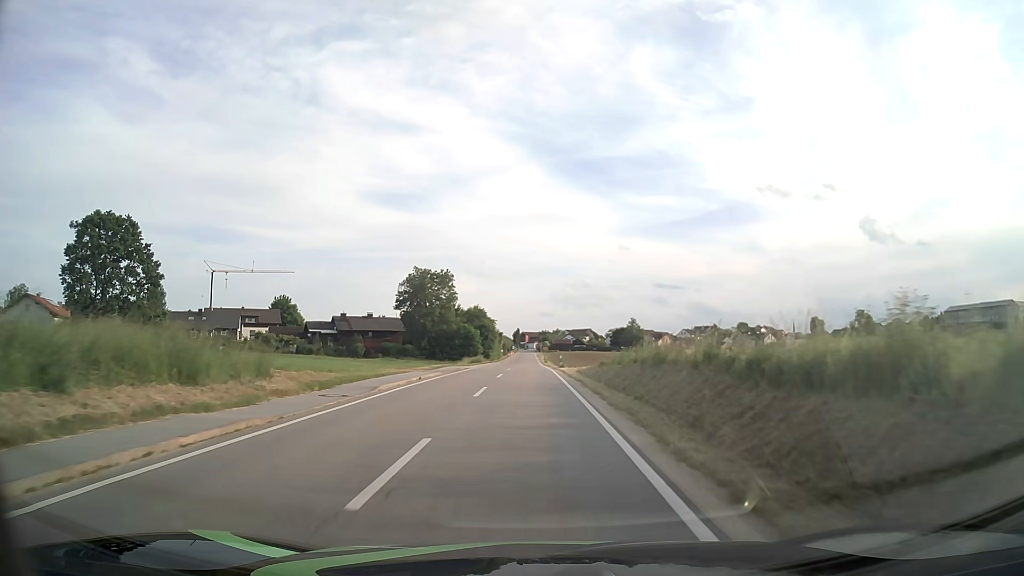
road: tertiary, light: Day
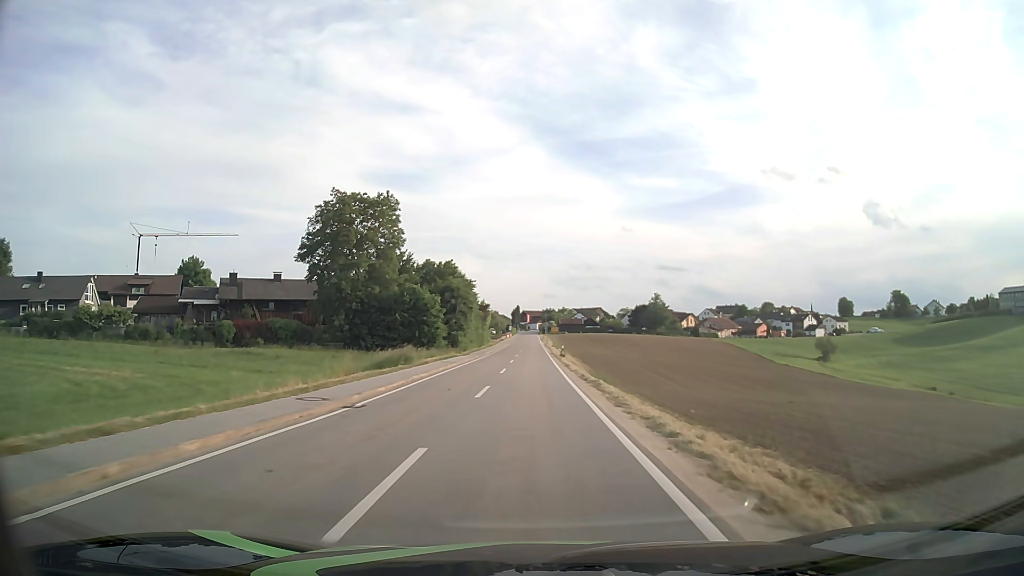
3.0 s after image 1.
(-0.4, +48.5) m; 0°
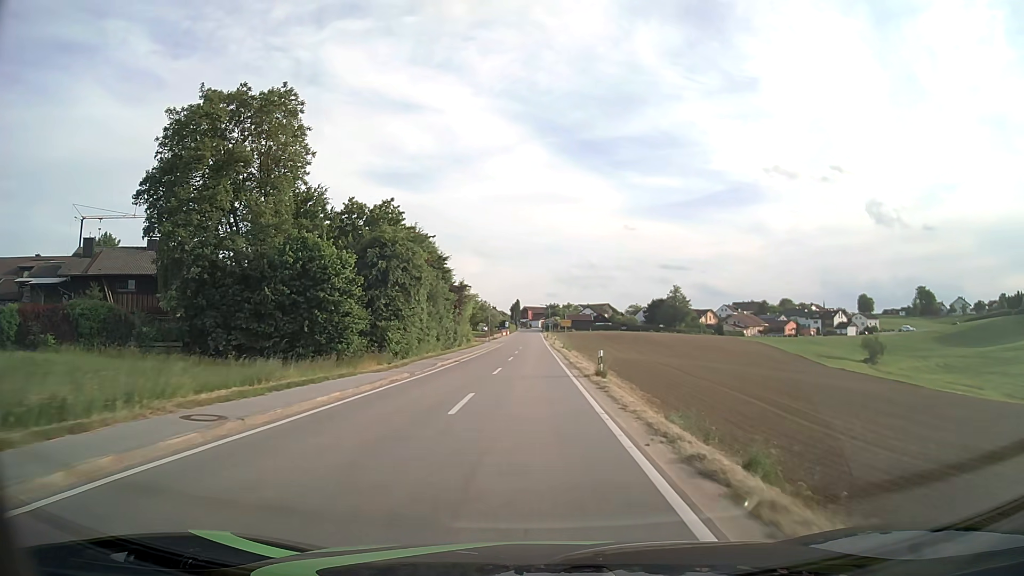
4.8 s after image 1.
(+0.1, +28.7) m; 0°
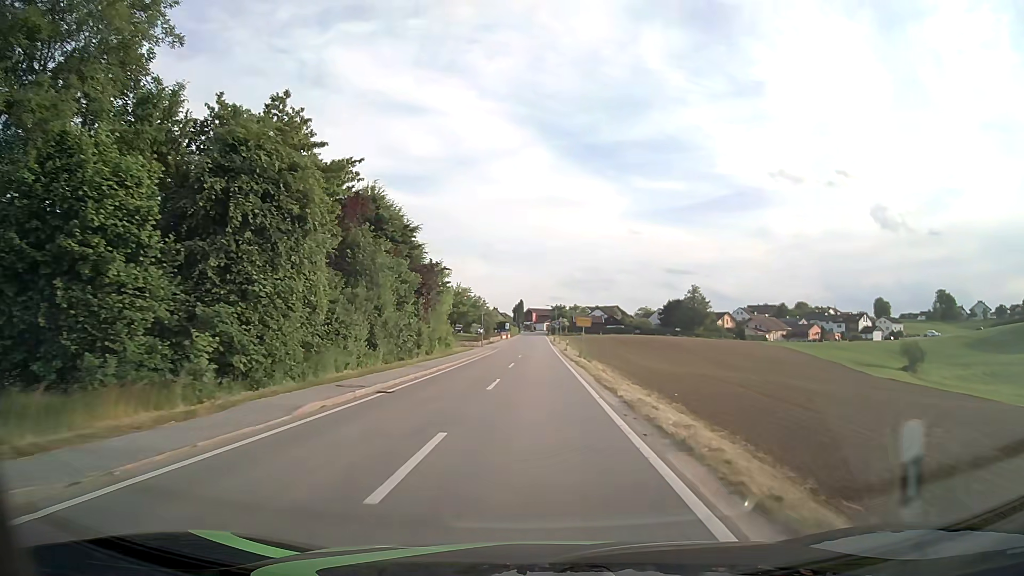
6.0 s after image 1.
(-0.1, +18.0) m; -1°
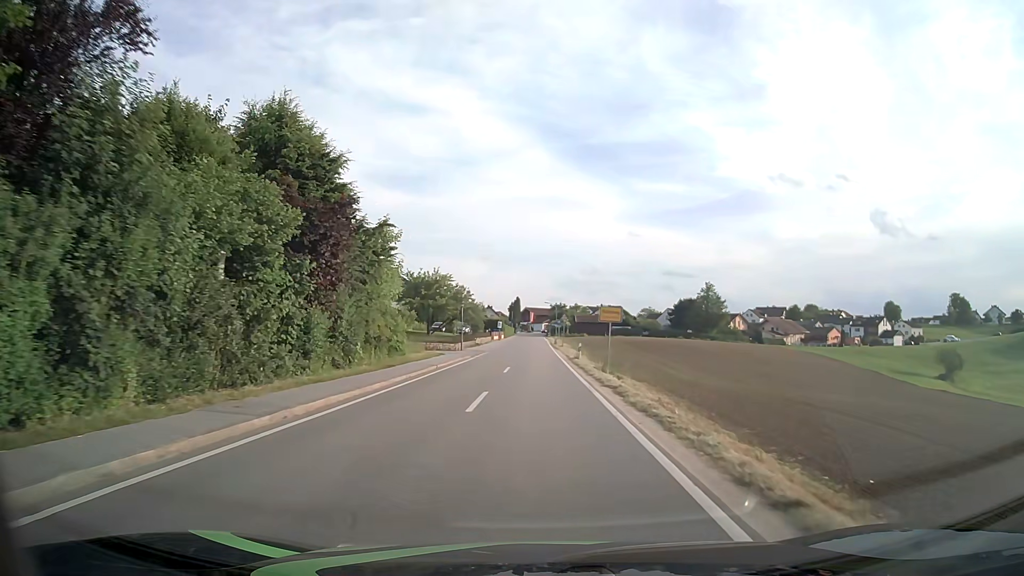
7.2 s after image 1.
(+0.1, +16.9) m; +1°
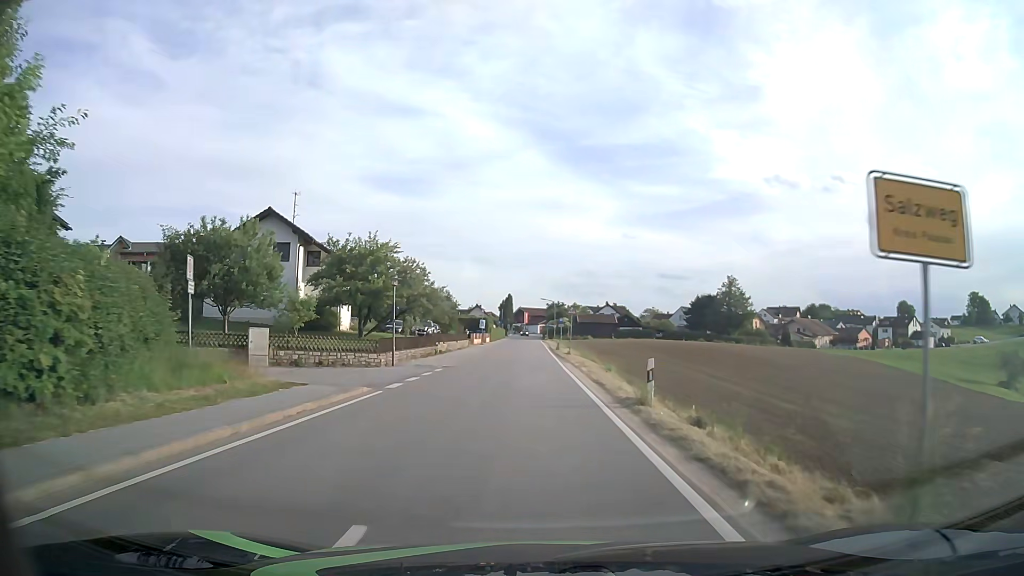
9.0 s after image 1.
(0.0, +23.4) m; 0°
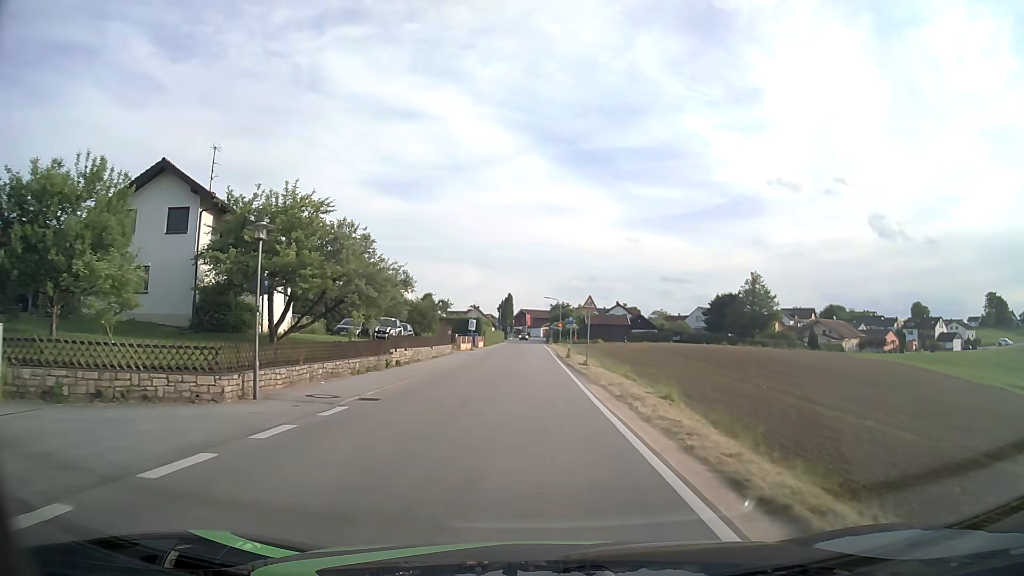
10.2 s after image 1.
(0.0, +14.4) m; 0°
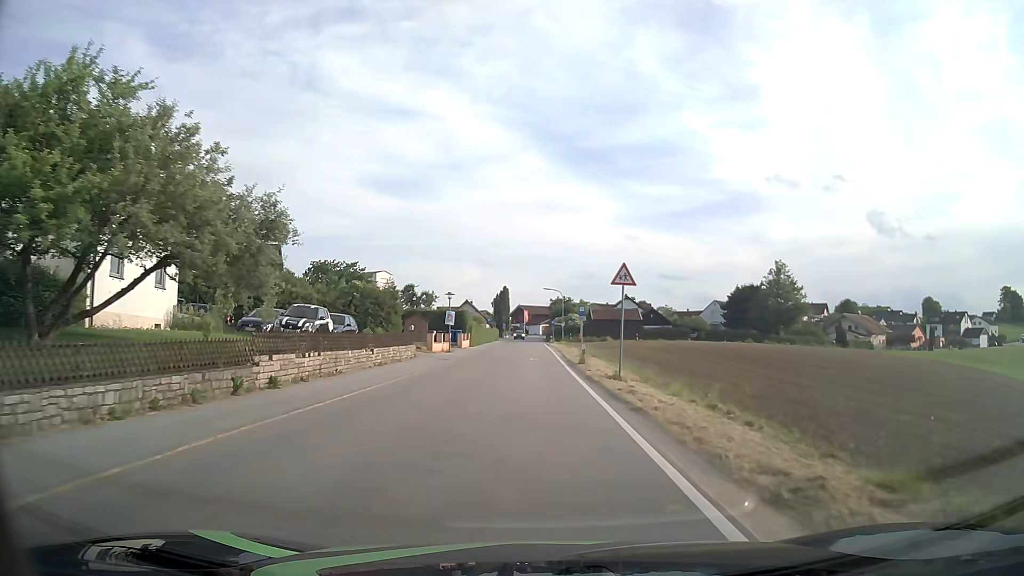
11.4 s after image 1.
(0.0, +14.5) m; 0°
(0, +10) (0, +20) (0, +30) (0, +40) (0, +50) (0, +60) (0, +70) (0, +80) (0, +90) (-1, +100) m
